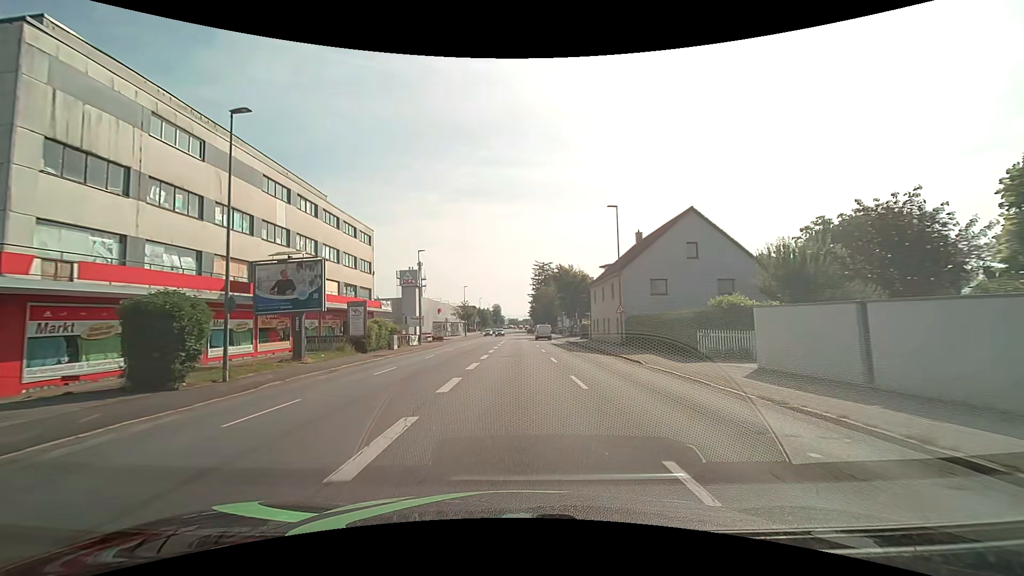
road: tertiary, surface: asphalt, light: Day
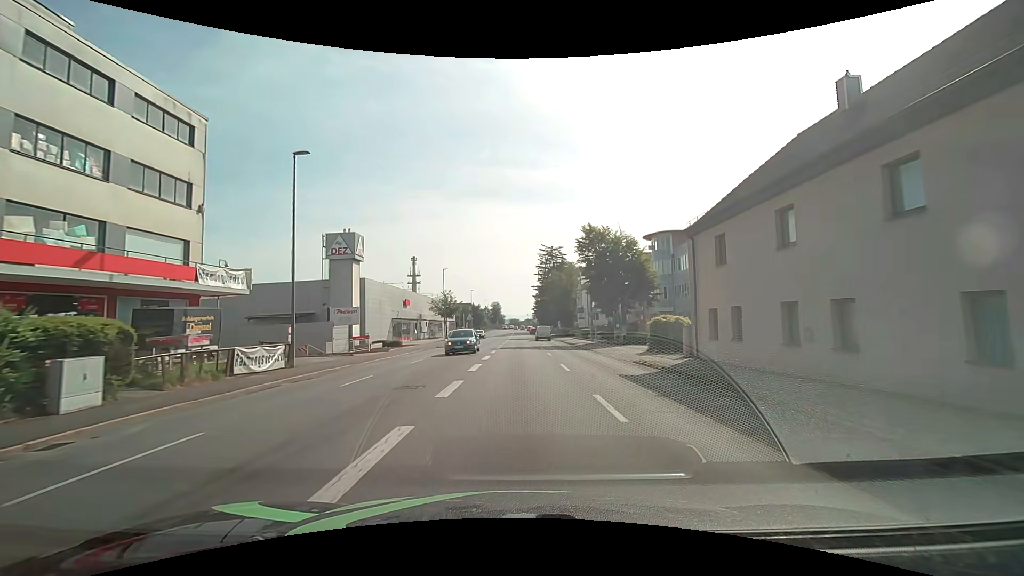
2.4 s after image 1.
(-0.2, +30.7) m; 0°
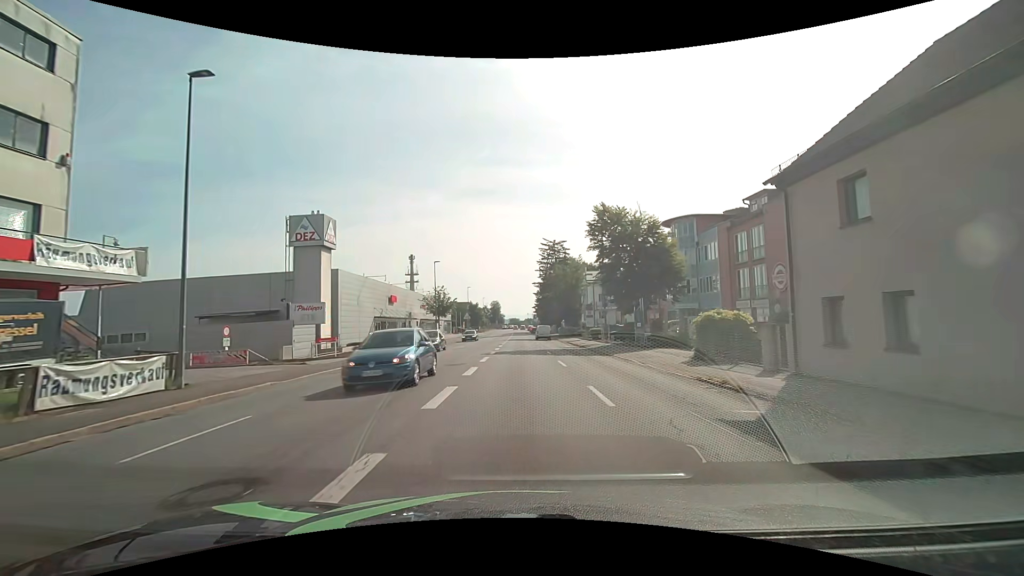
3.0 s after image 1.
(0.0, +7.7) m; 0°
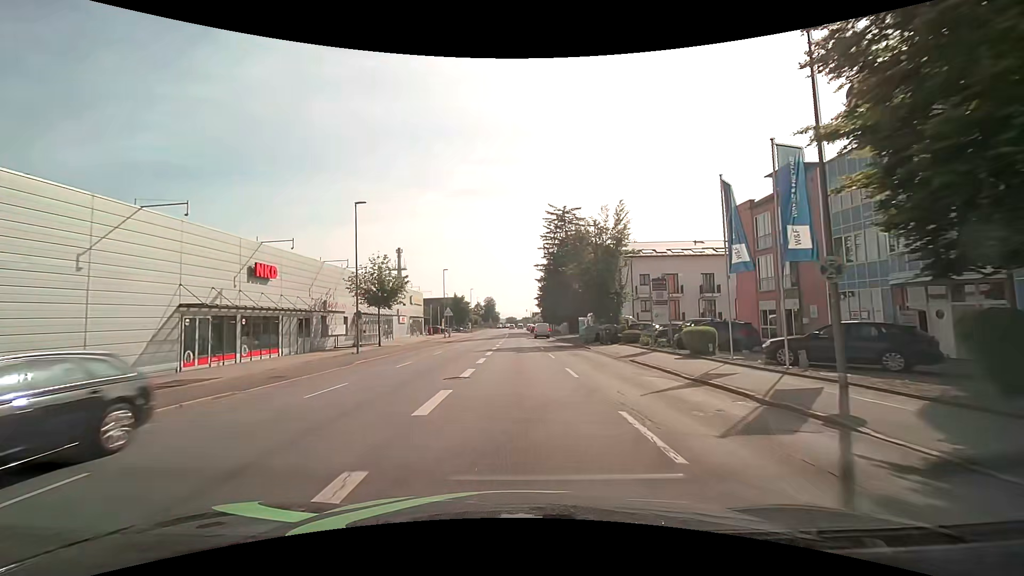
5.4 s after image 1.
(+0.3, +30.6) m; +1°
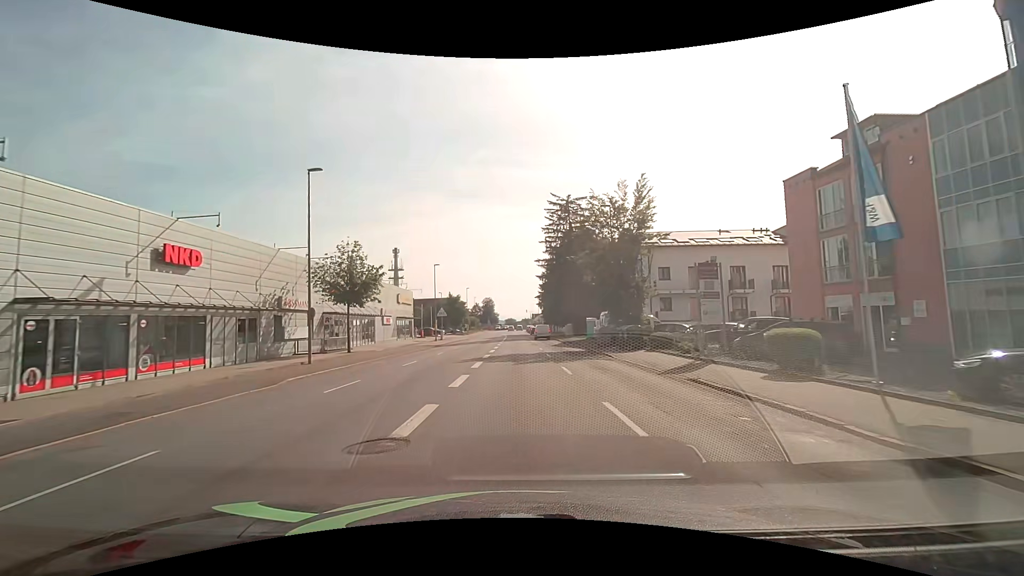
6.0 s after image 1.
(0.0, +7.6) m; 0°
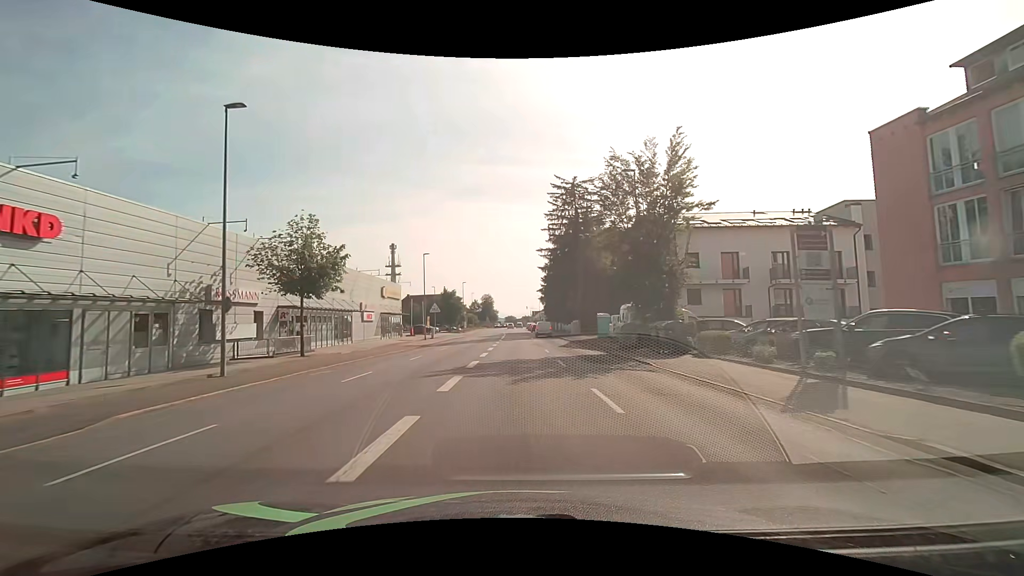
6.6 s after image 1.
(0.0, +7.6) m; 0°
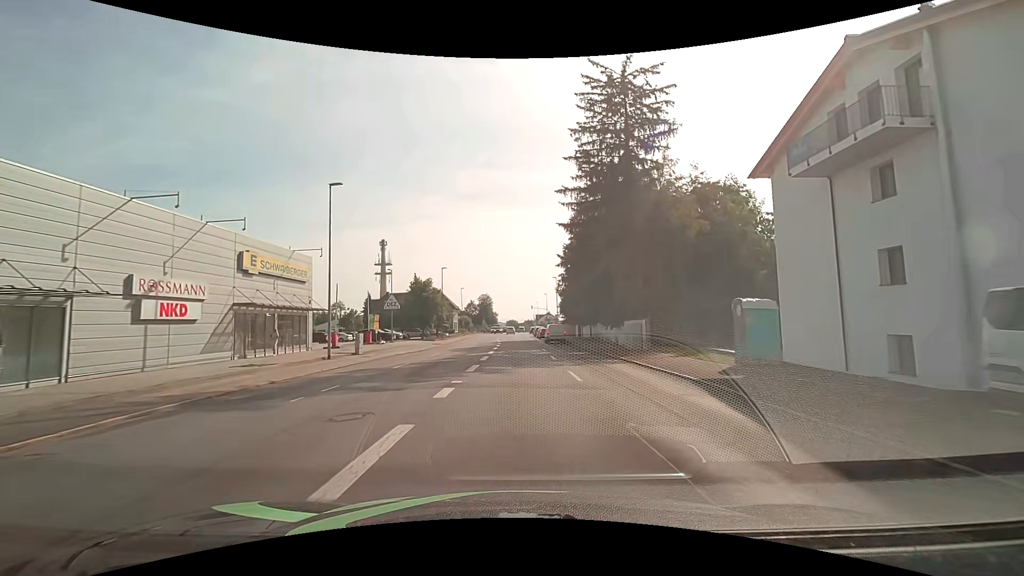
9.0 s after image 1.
(0.0, +30.5) m; 0°
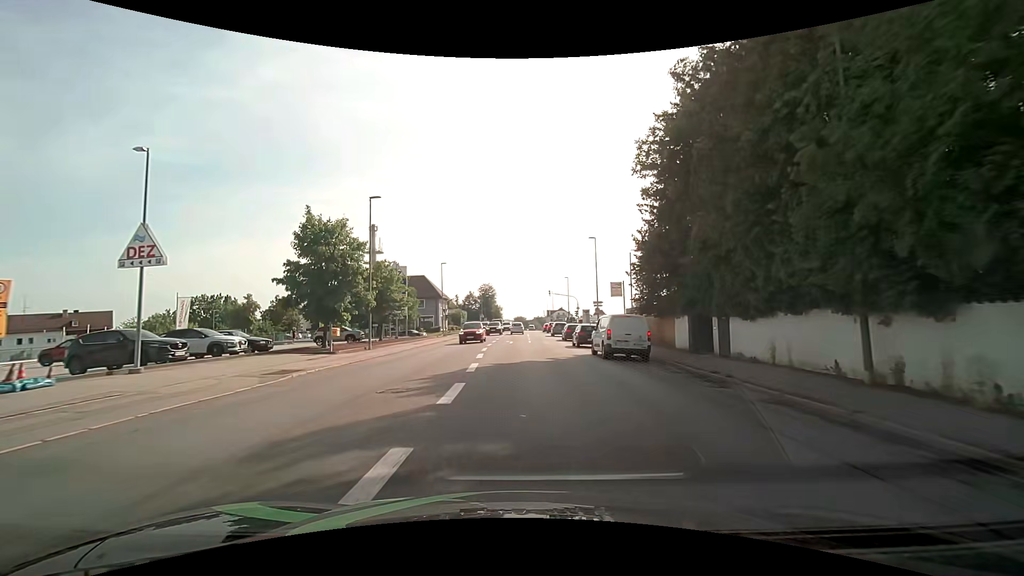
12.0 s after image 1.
(-0.1, +37.6) m; -1°
